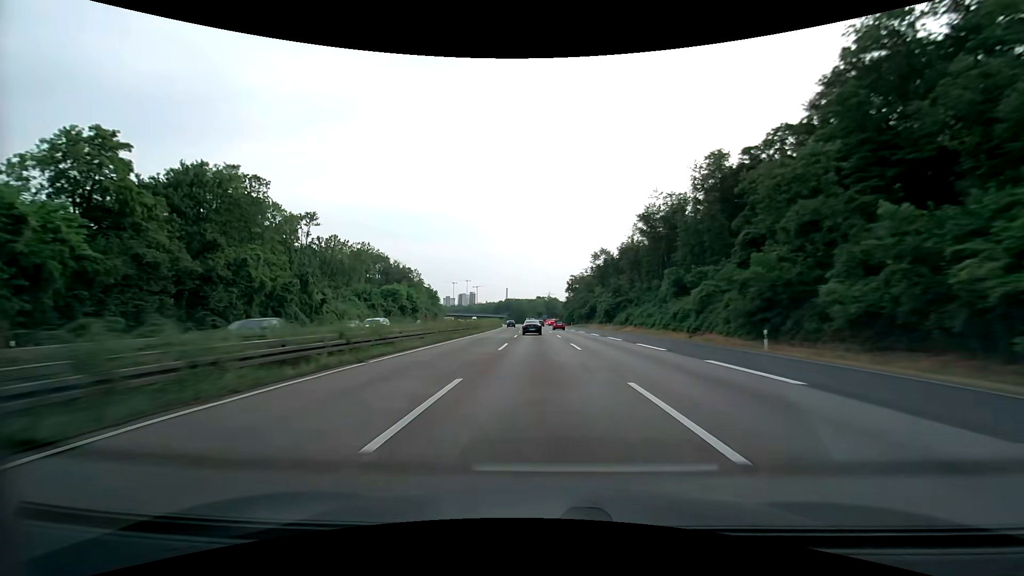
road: motorway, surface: asphalt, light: Day
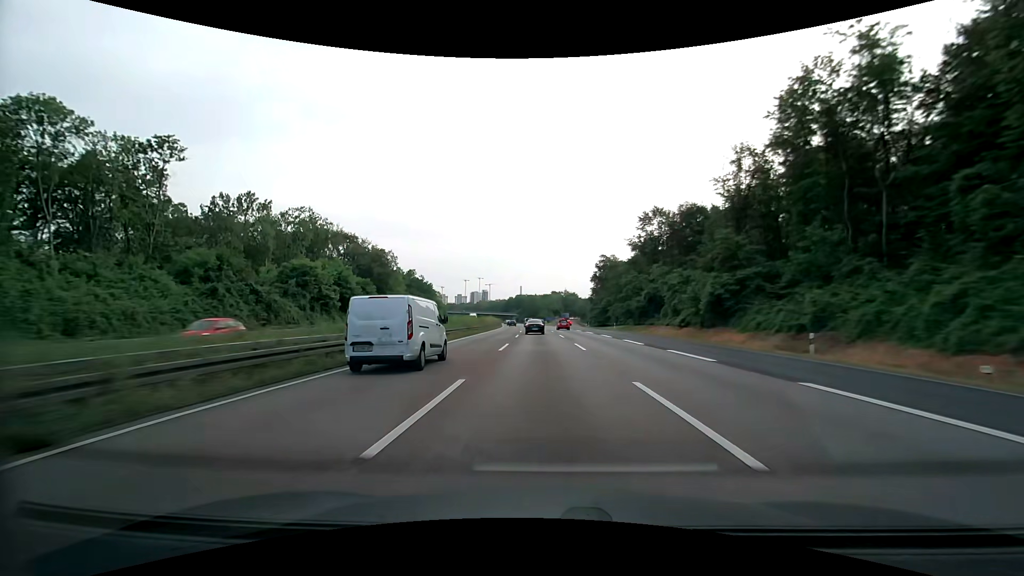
(-0.8, +53.7) m; -2°
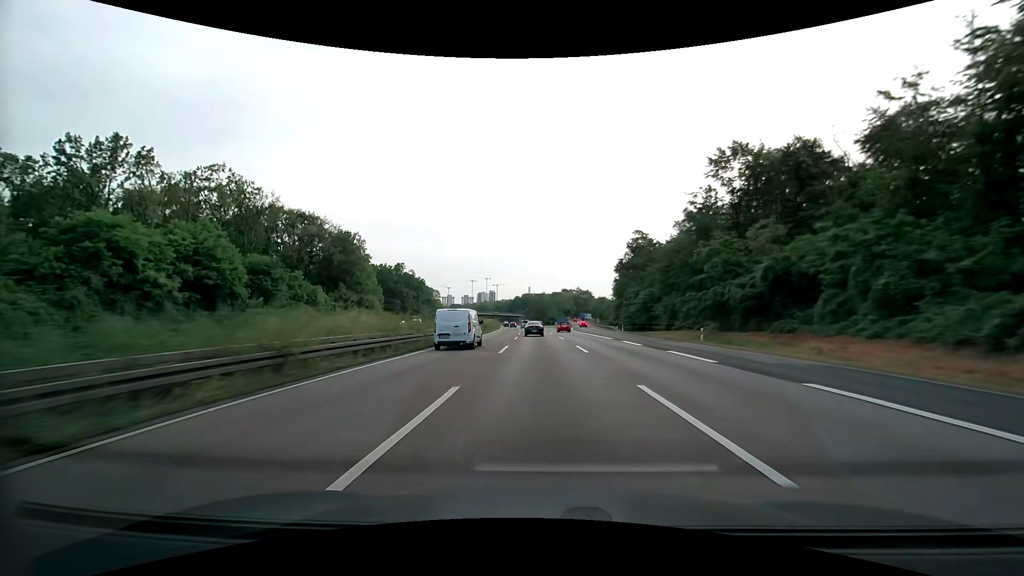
(-0.3, +35.6) m; -1°
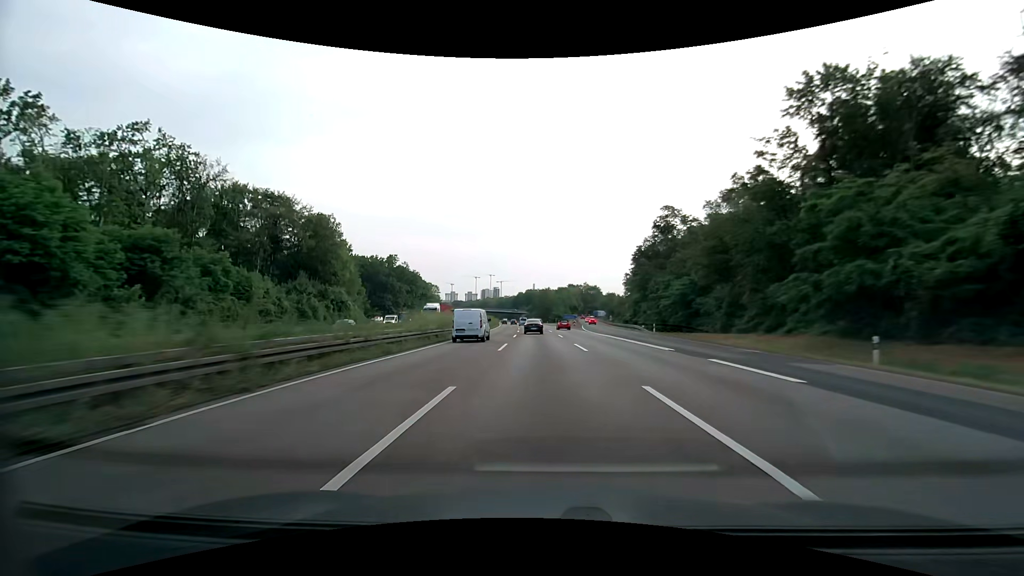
(-0.1, +17.8) m; 0°
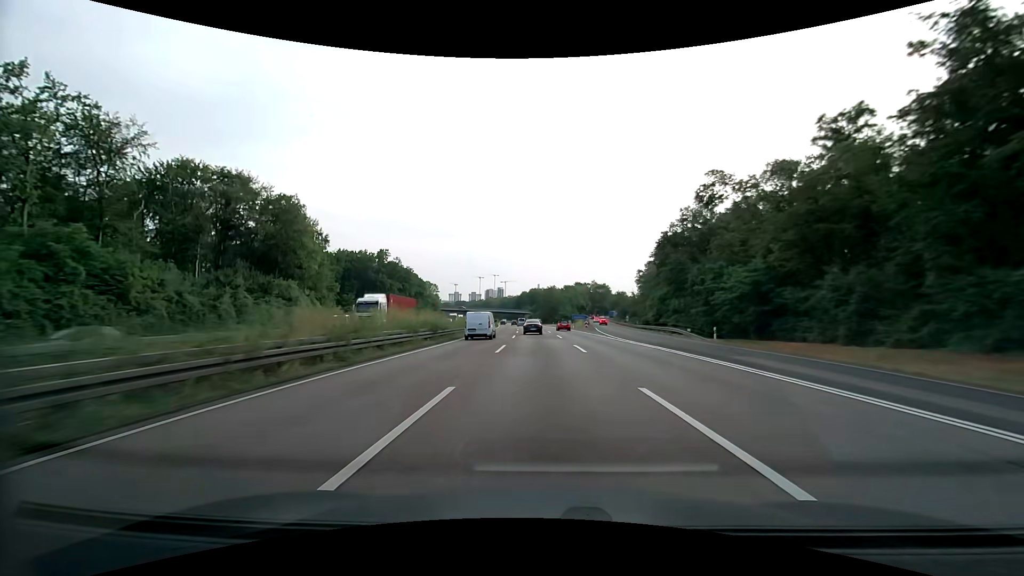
(-0.1, +17.7) m; -1°
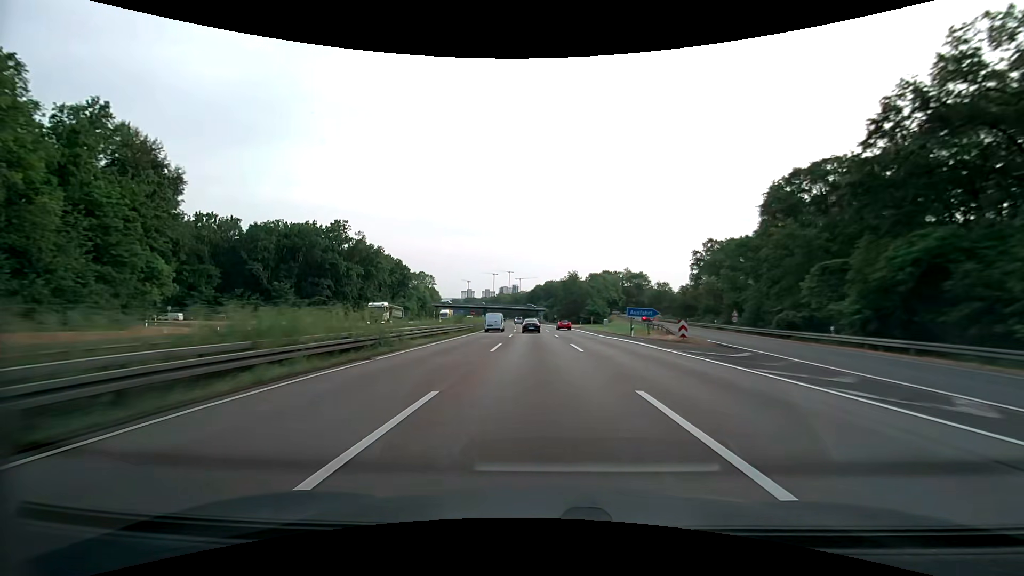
(-0.8, +53.1) m; -2°
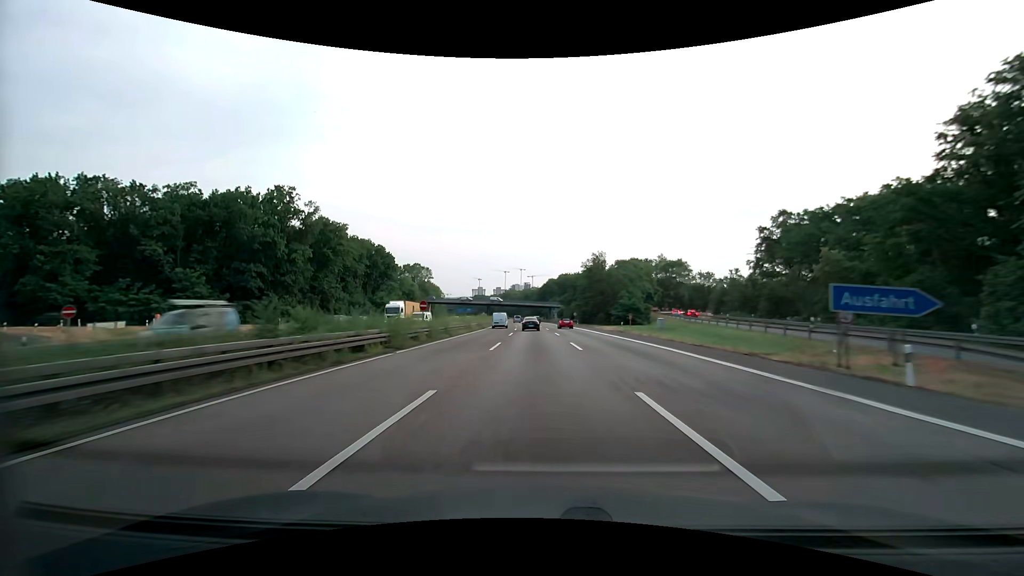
(-0.5, +35.3) m; -1°
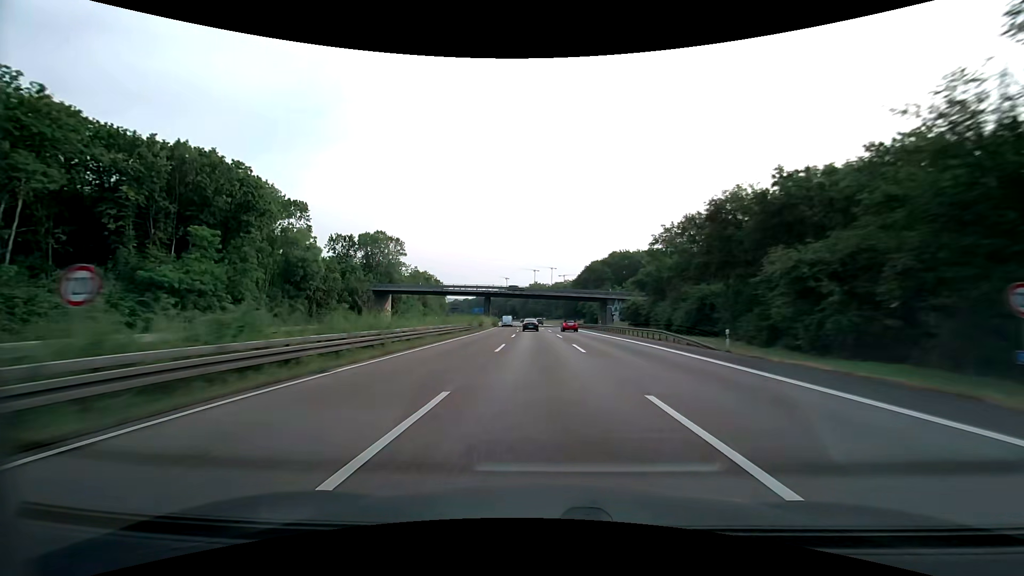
(-2.9, +87.9) m; -4°
